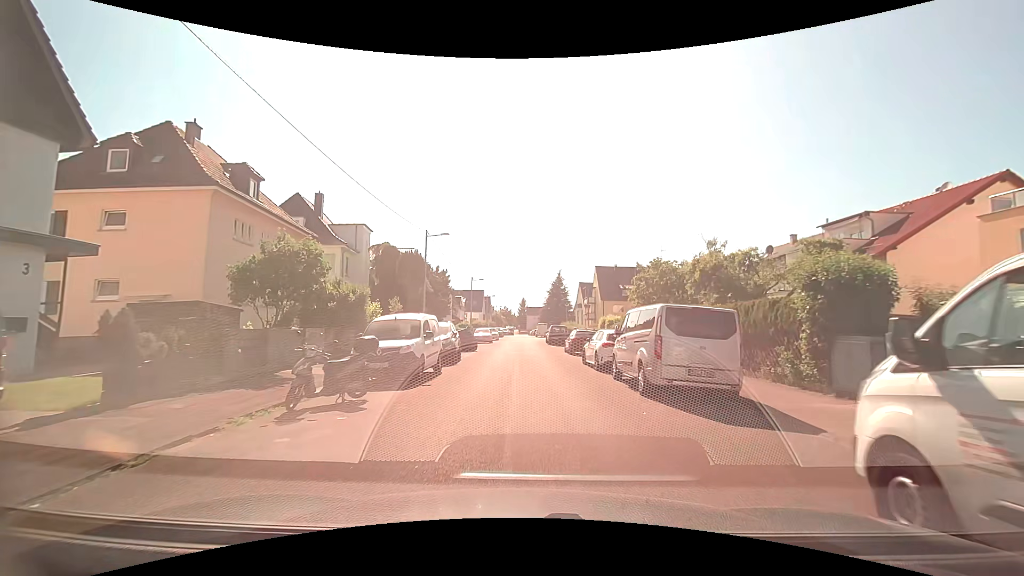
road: residential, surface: asphalt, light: Day
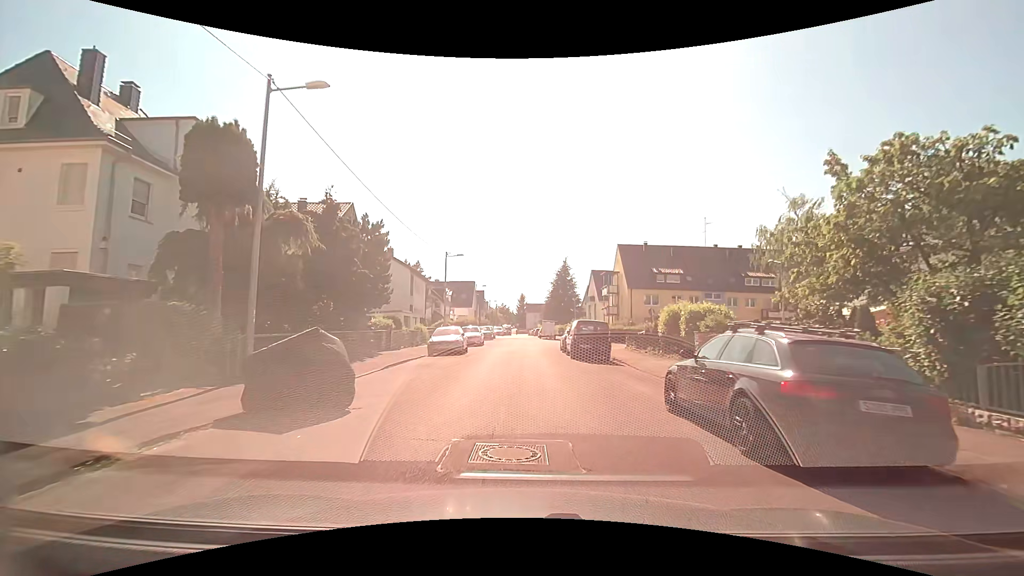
(-0.4, +21.6) m; 0°
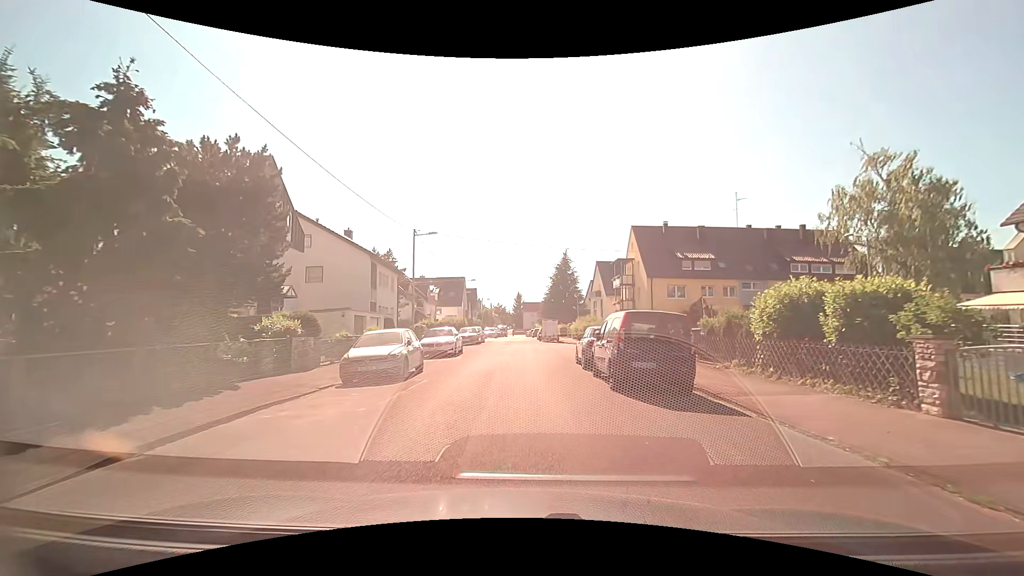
(0.0, +11.4) m; 0°
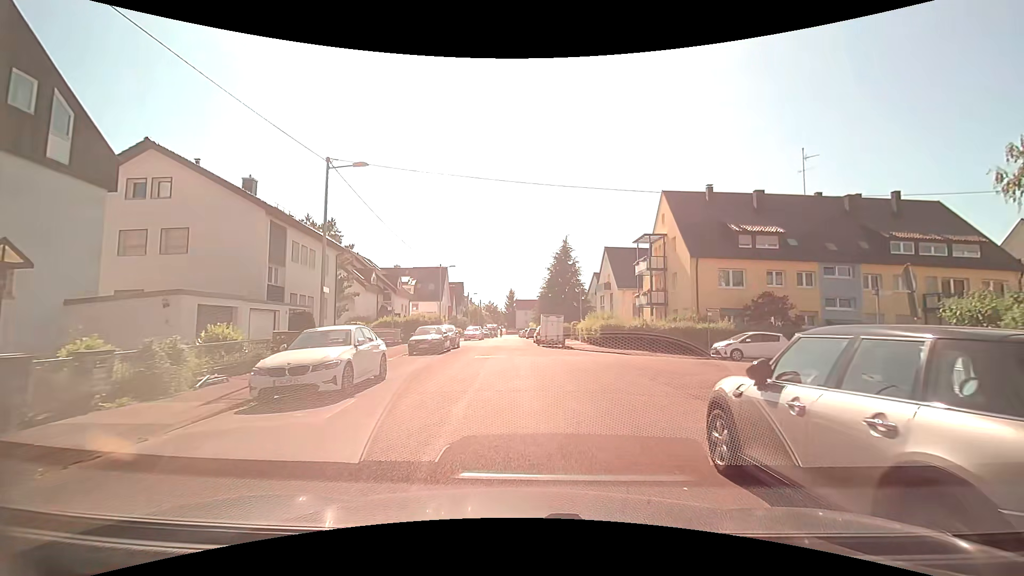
(-0.1, +14.2) m; 0°
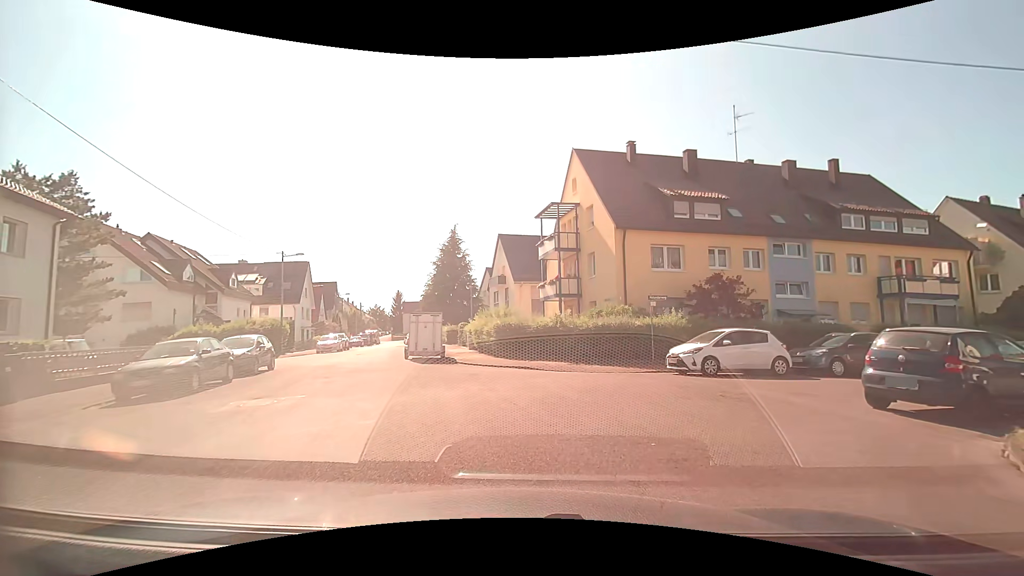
(+1.1, +10.8) m; +12°
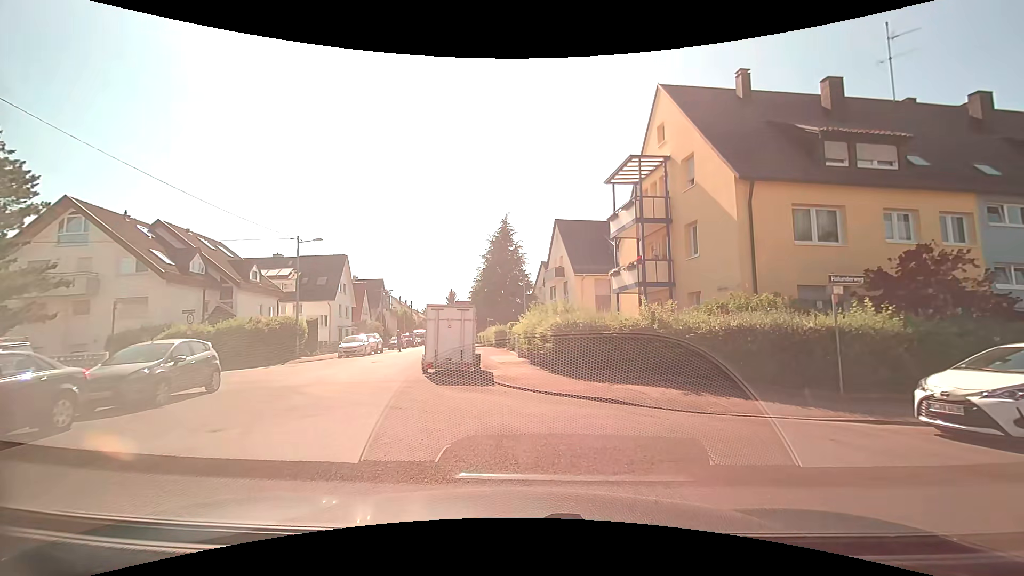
(-0.2, +8.0) m; -6°
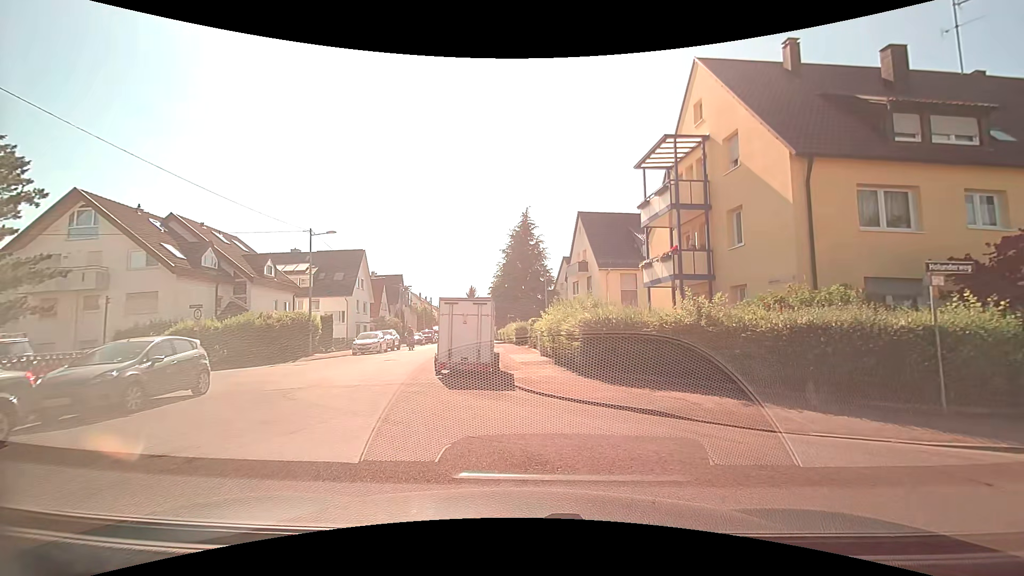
(0.0, +1.7) m; -2°
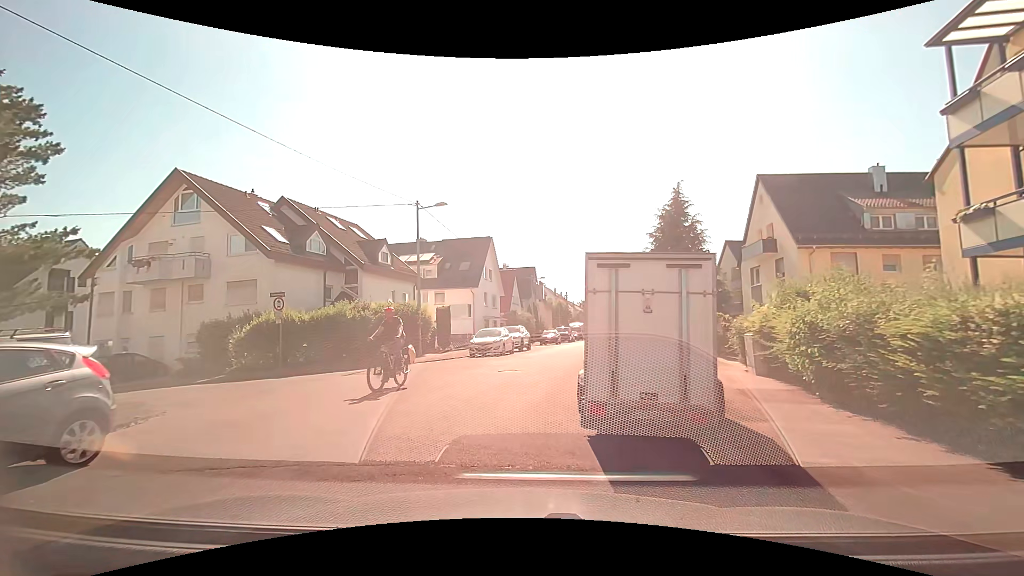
(-1.0, +8.1) m; -15°
(-1, +10) (0, +20) (+2, +30) (+4, +39) (+7, +49) (+7, +59) (+8, +69) (+10, +79) (+12, +88) (+14, +98) m
